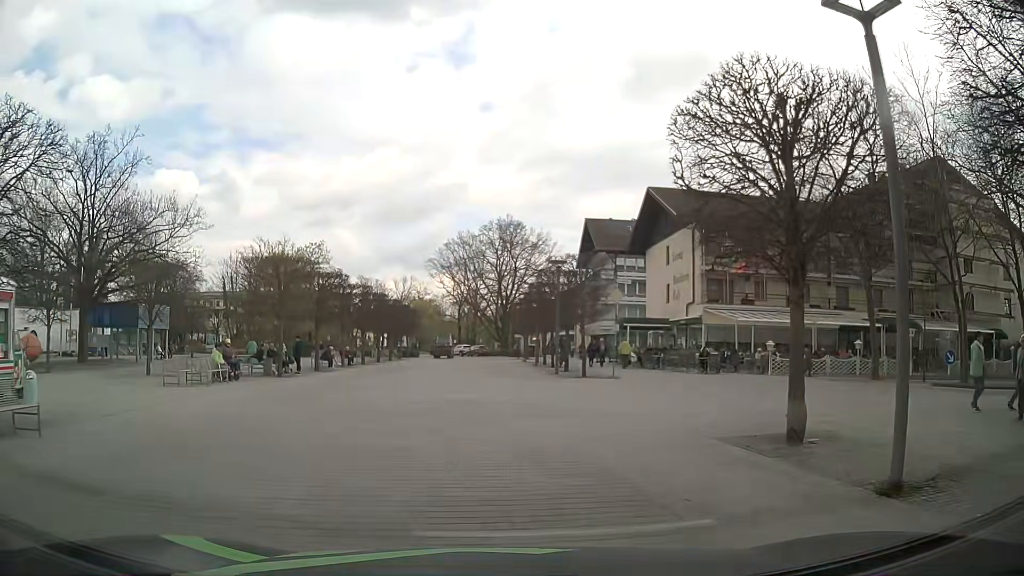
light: Day
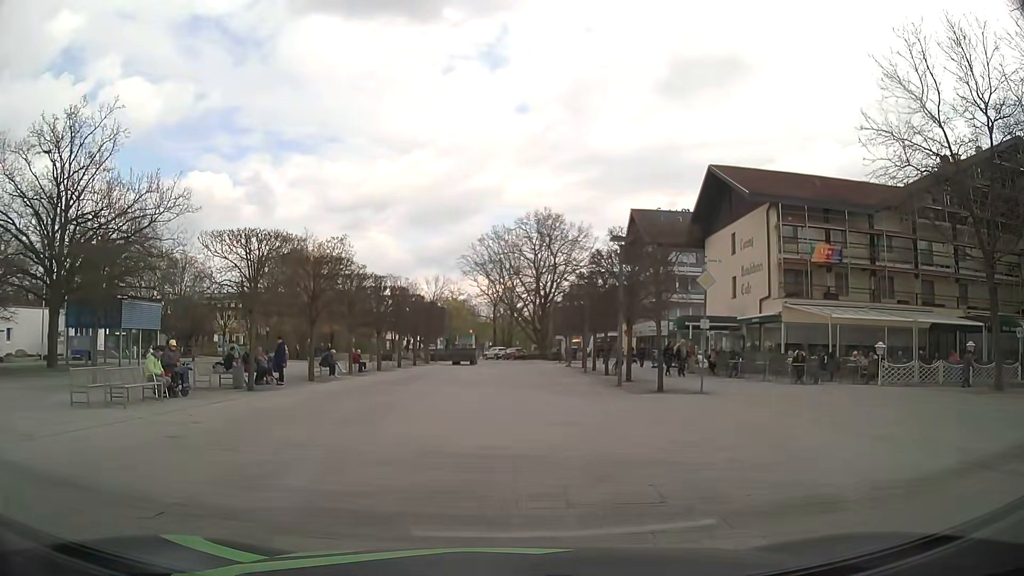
(-0.3, +7.0) m; -3°
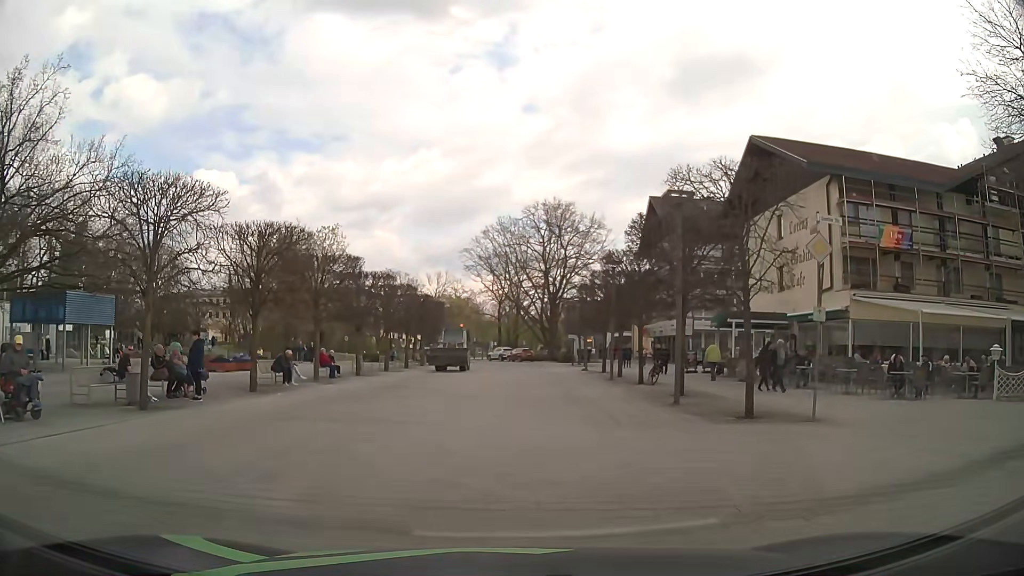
(-0.1, +6.8) m; -2°
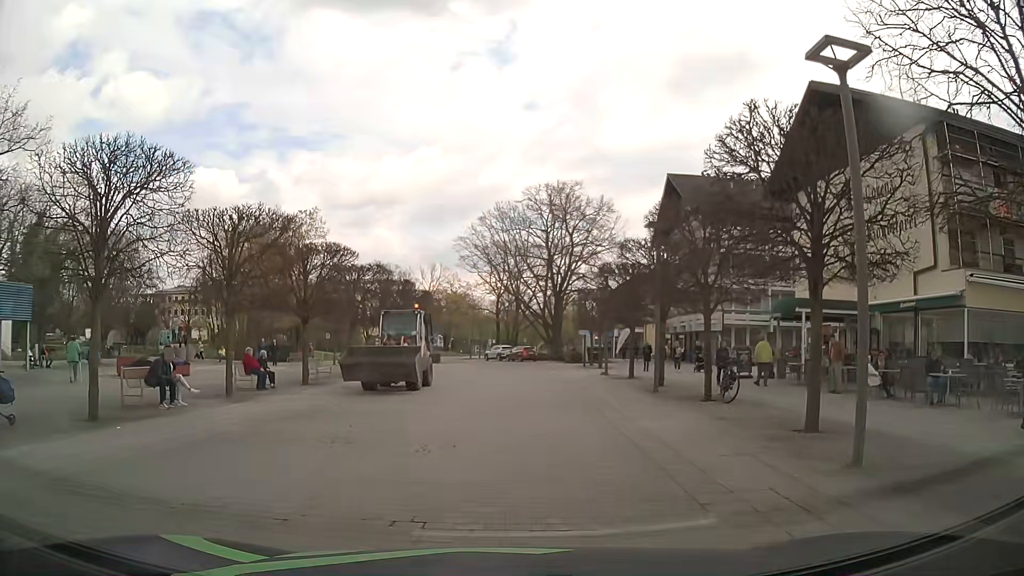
(+0.1, +8.4) m; 0°
(0, +10) (0, +20) (+1, +30) (+2, +40) (+2, +50) (0, +60) (-3, +69) (-6, +79) (-7, +89) (-6, +99) m
